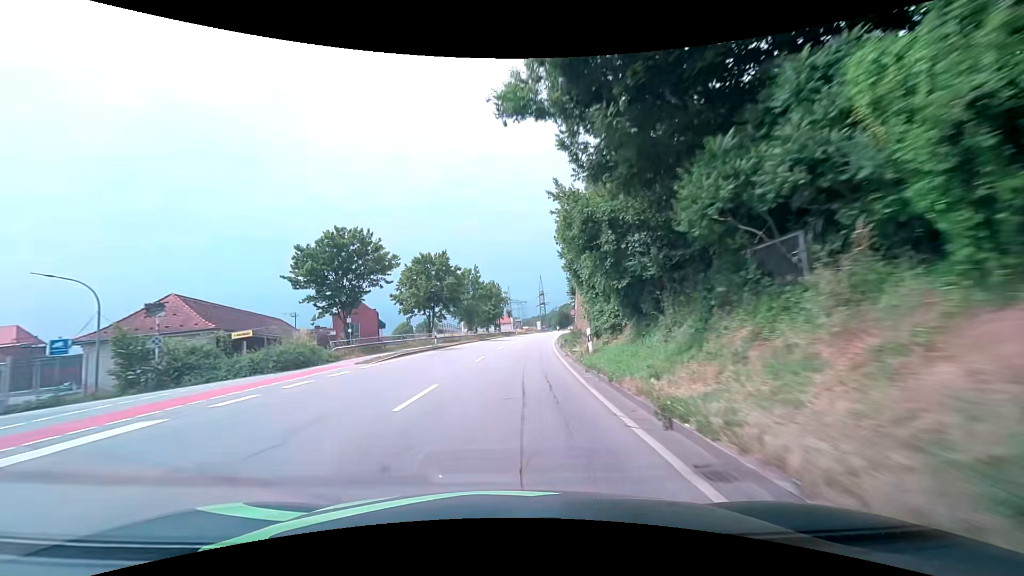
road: primary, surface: asphalt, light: Day
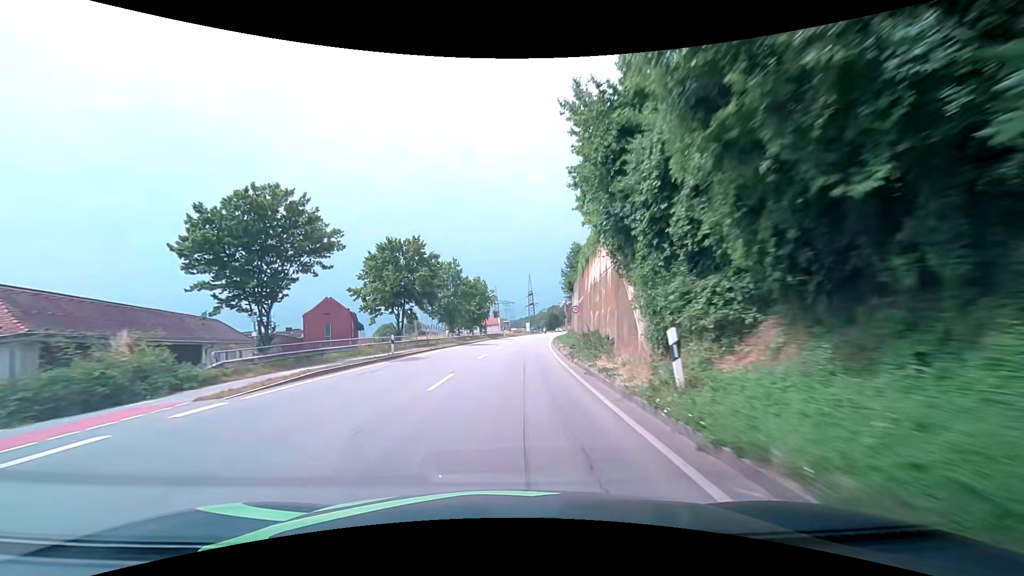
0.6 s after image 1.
(+0.2, +10.0) m; +1°
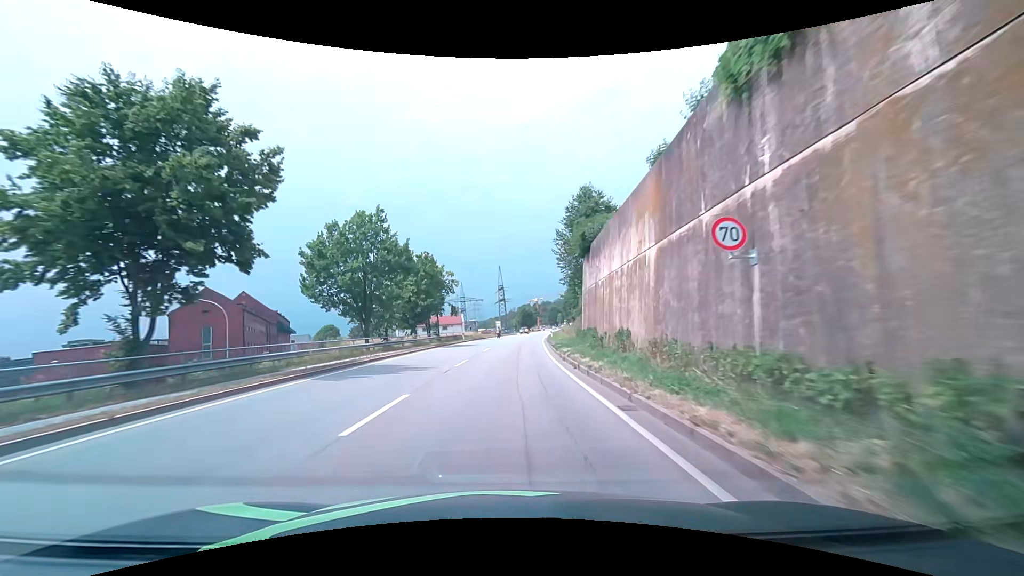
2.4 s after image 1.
(+1.1, +29.8) m; +4°
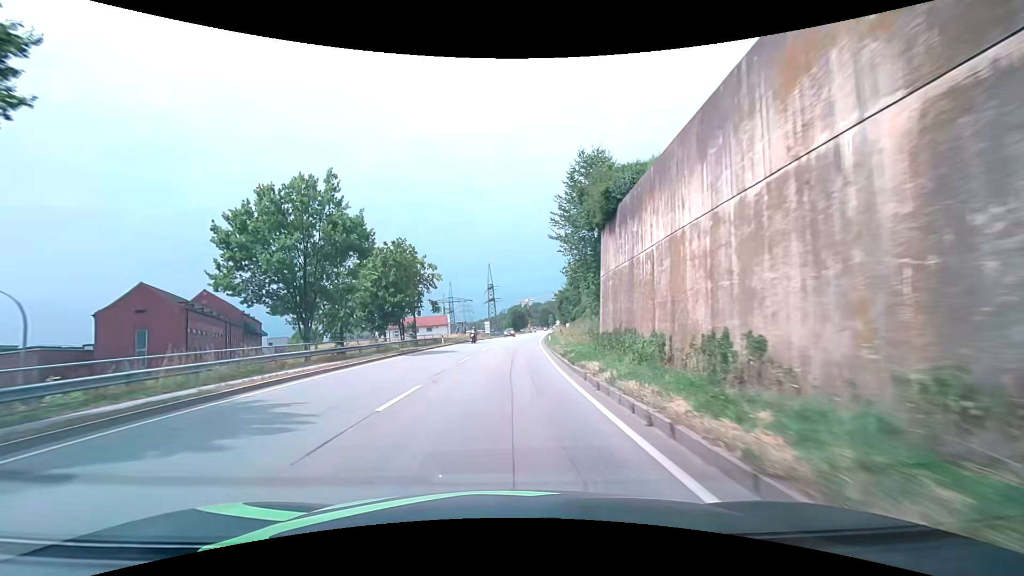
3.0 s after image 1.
(+0.1, +9.9) m; +1°
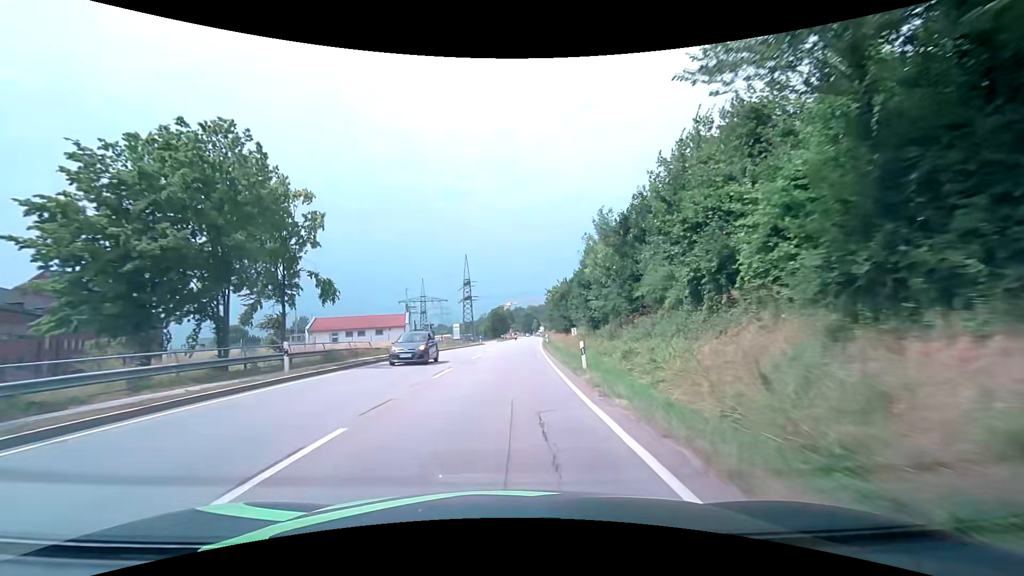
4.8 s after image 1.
(+0.5, +29.4) m; +2°
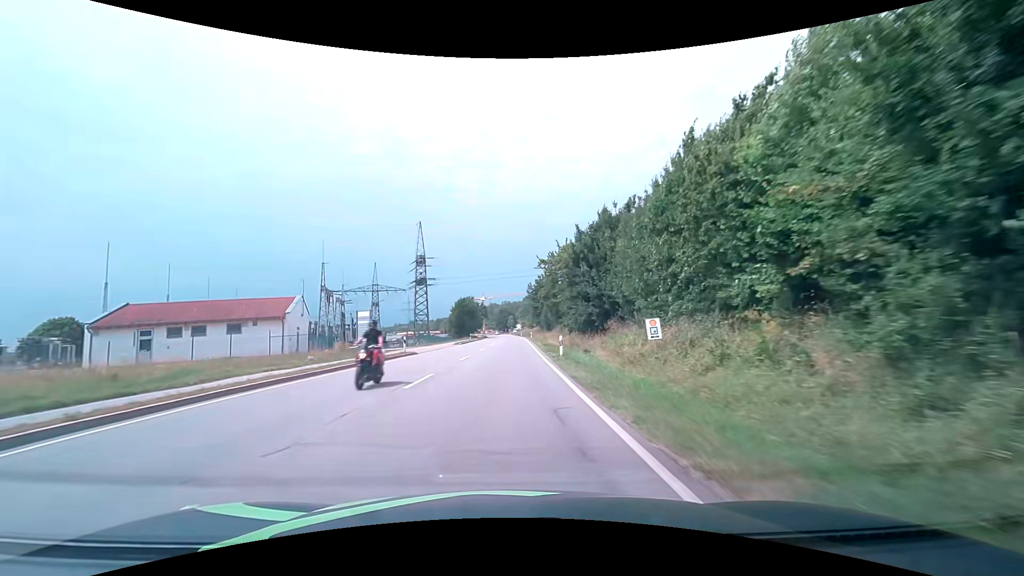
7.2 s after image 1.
(+0.9, +38.8) m; +3°
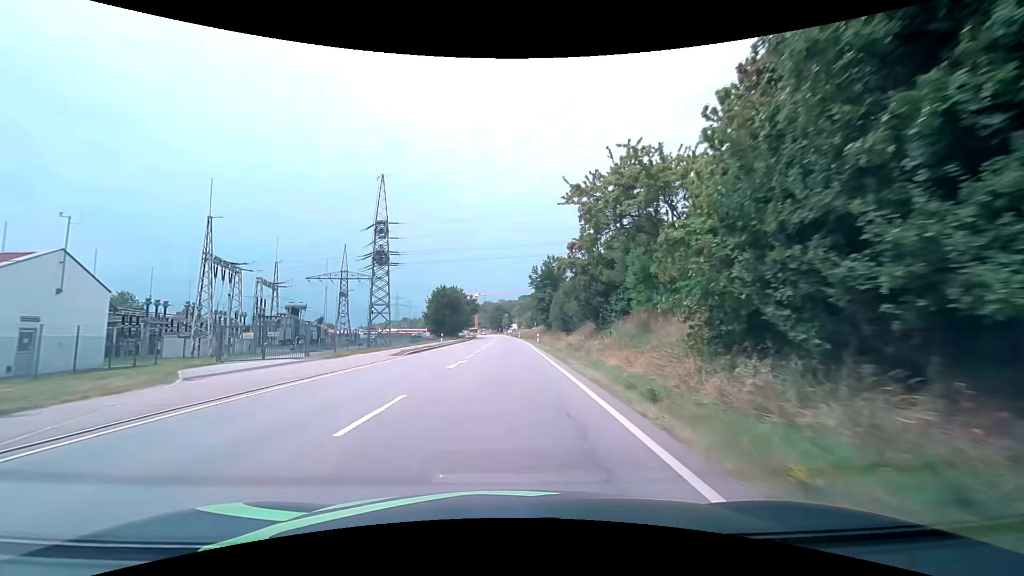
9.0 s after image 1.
(+0.1, +29.6) m; +1°
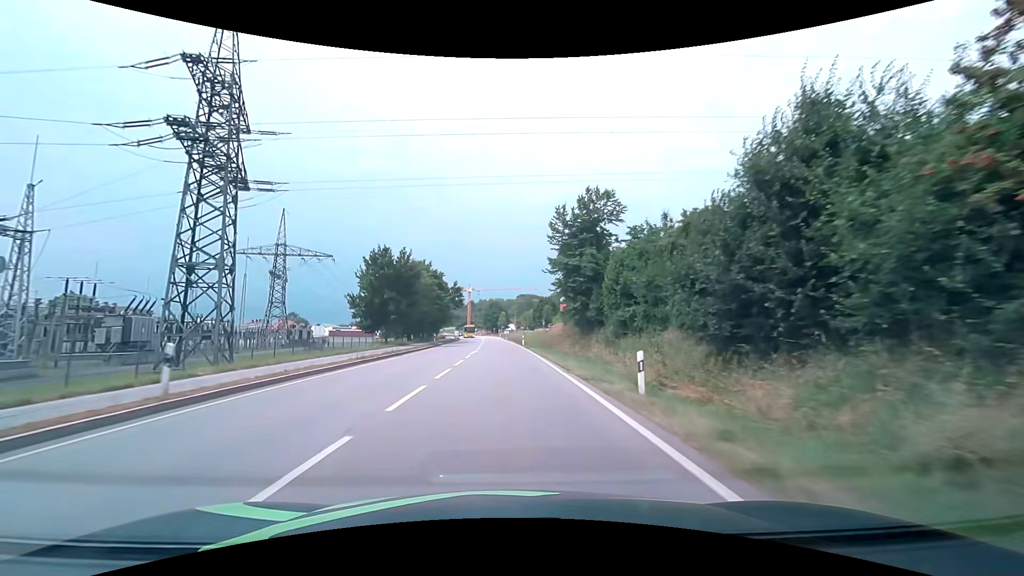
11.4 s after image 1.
(+0.1, +40.8) m; 0°
(0, +10) (0, +20) (0, +30) (0, +40) (0, +50) (0, +60) (-1, +70) (-1, +80) (-1, +90) (-2, +100) m
